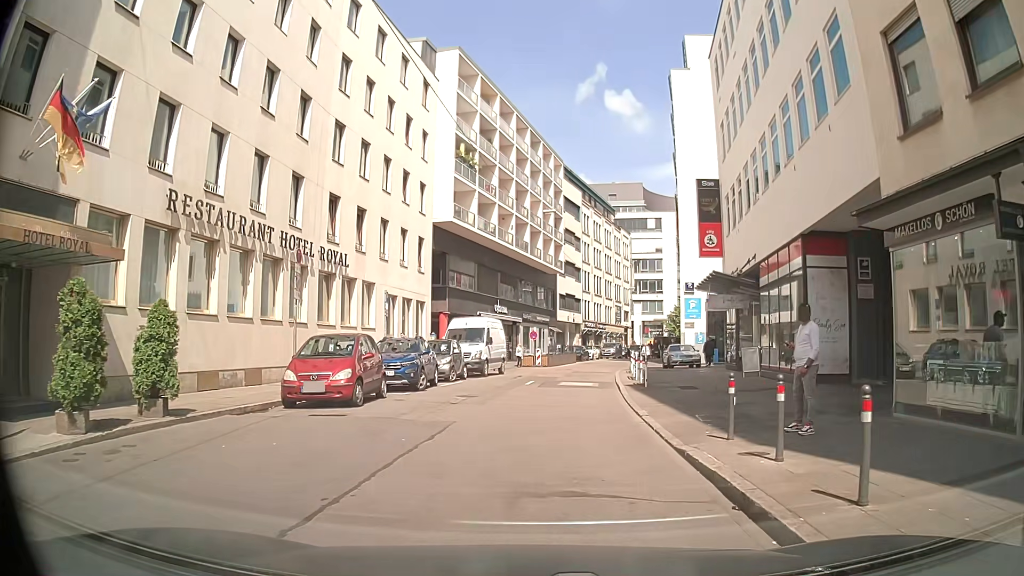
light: Day
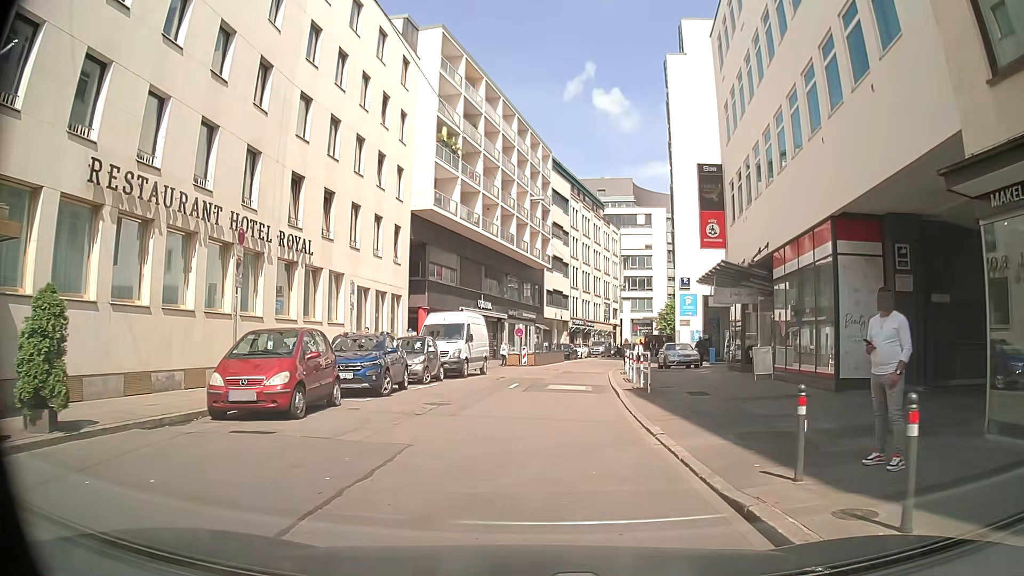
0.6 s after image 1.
(0.0, +2.9) m; +1°
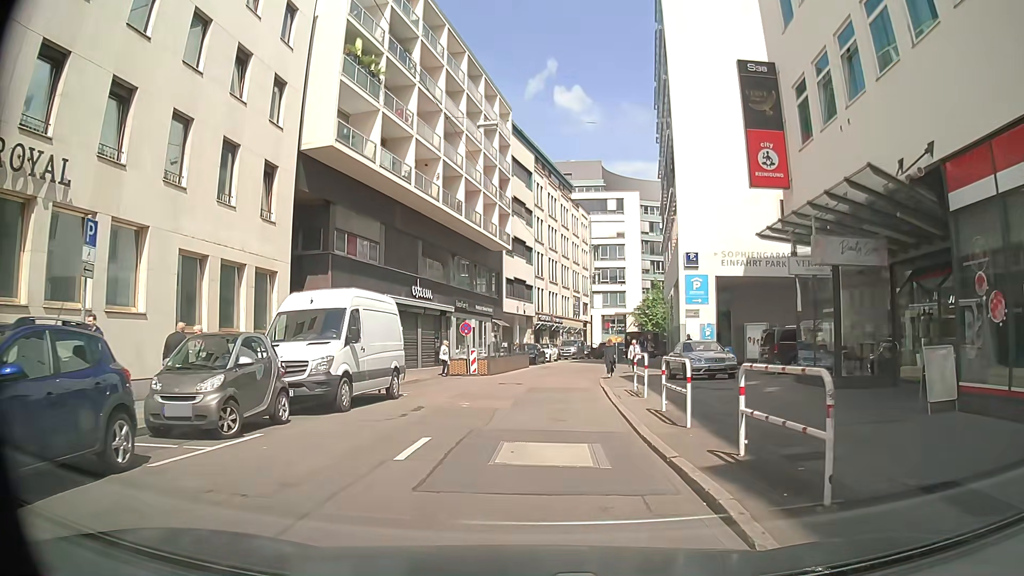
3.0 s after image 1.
(+0.6, +12.3) m; +5°
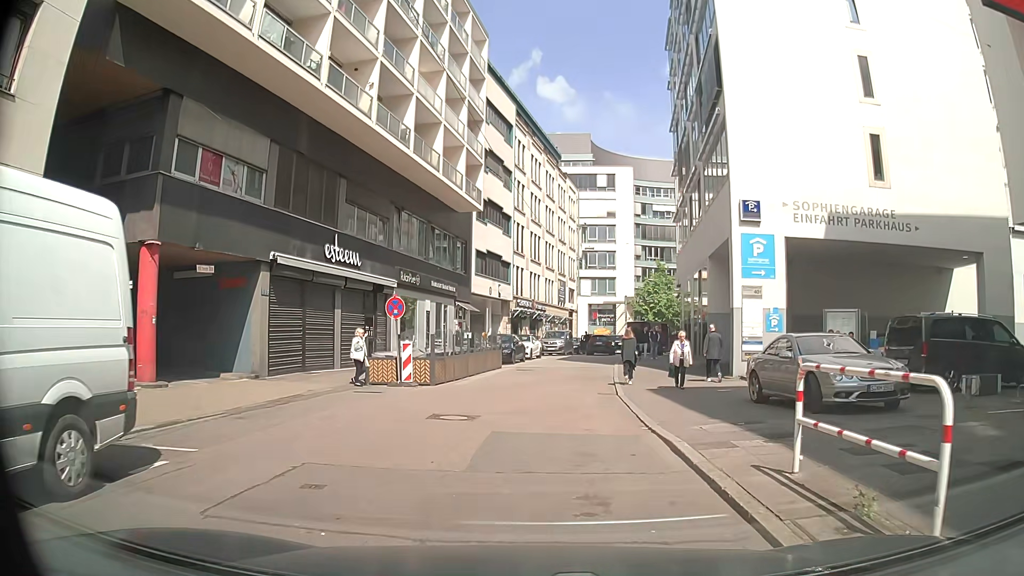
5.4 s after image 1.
(+0.2, +12.1) m; +4°
